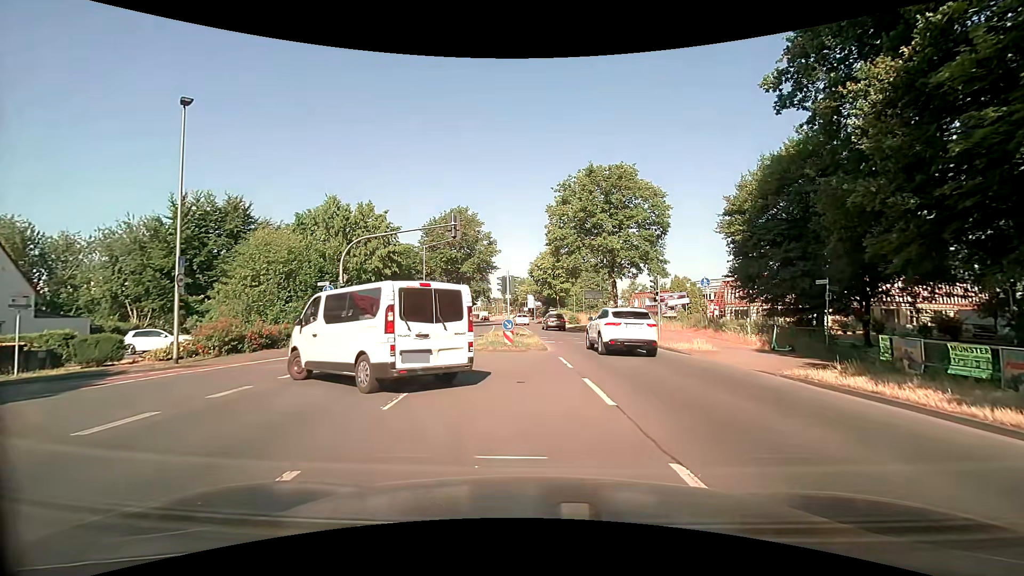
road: secondary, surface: asphalt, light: Day
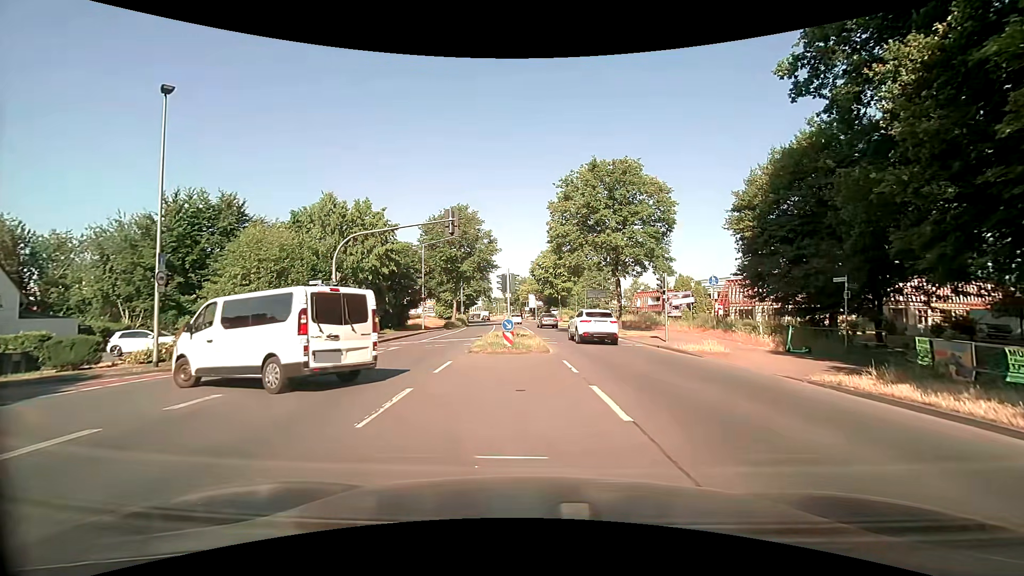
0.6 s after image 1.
(0.0, +1.2) m; -1°
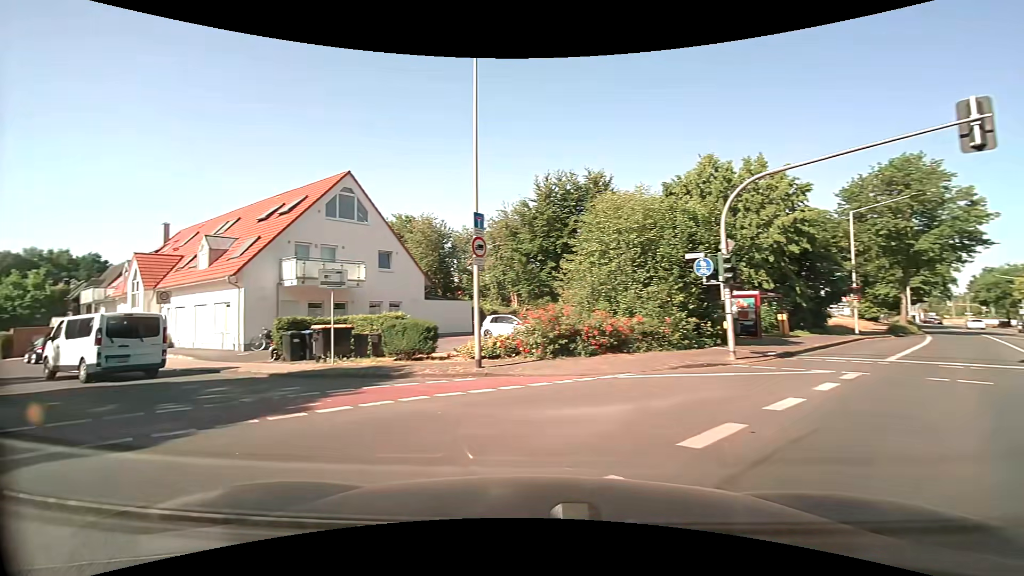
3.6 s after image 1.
(-2.4, +9.6) m; -41°
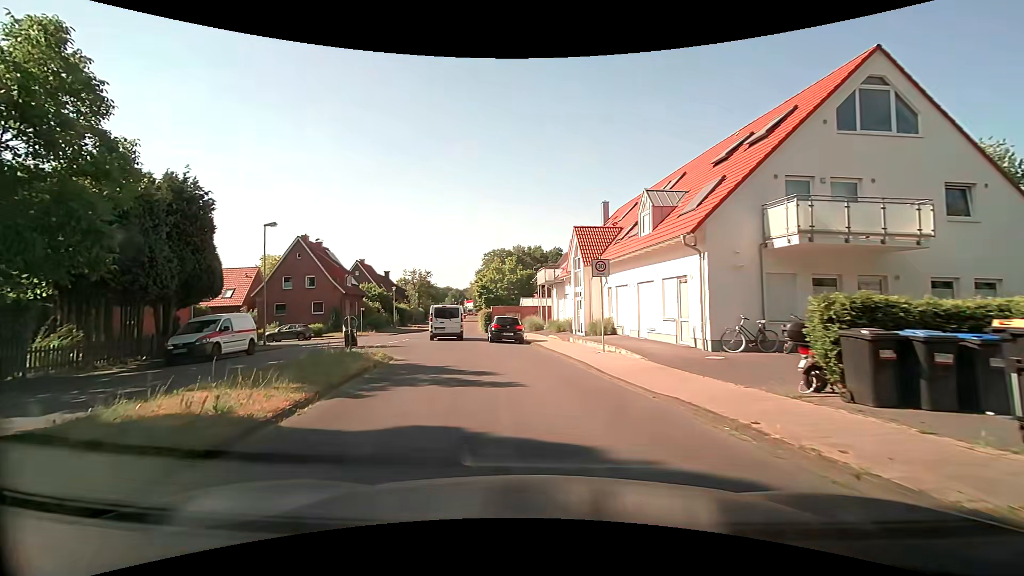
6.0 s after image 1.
(-5.2, +10.1) m; -45°
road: residential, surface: paved
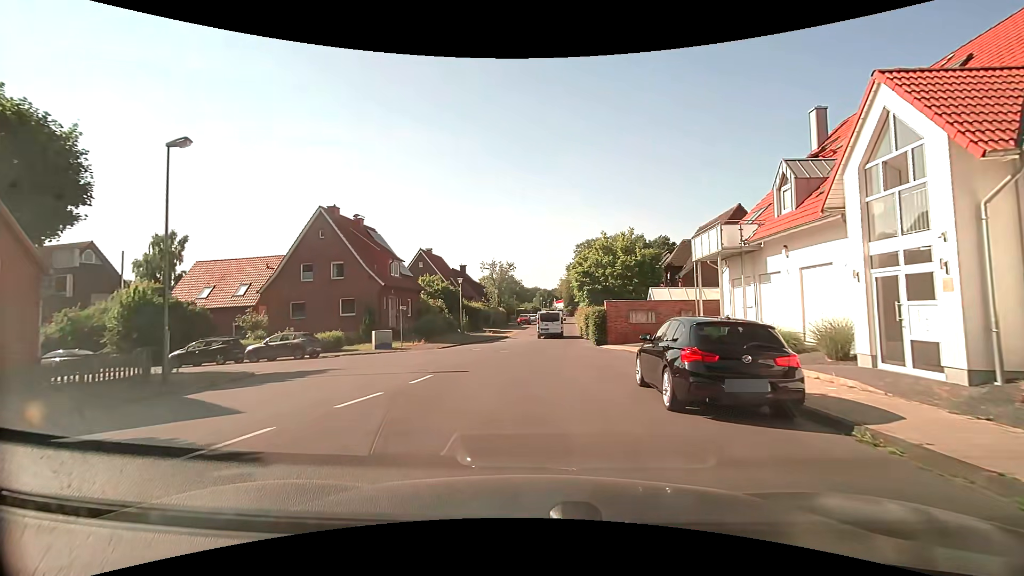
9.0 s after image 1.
(-2.6, +18.0) m; -10°
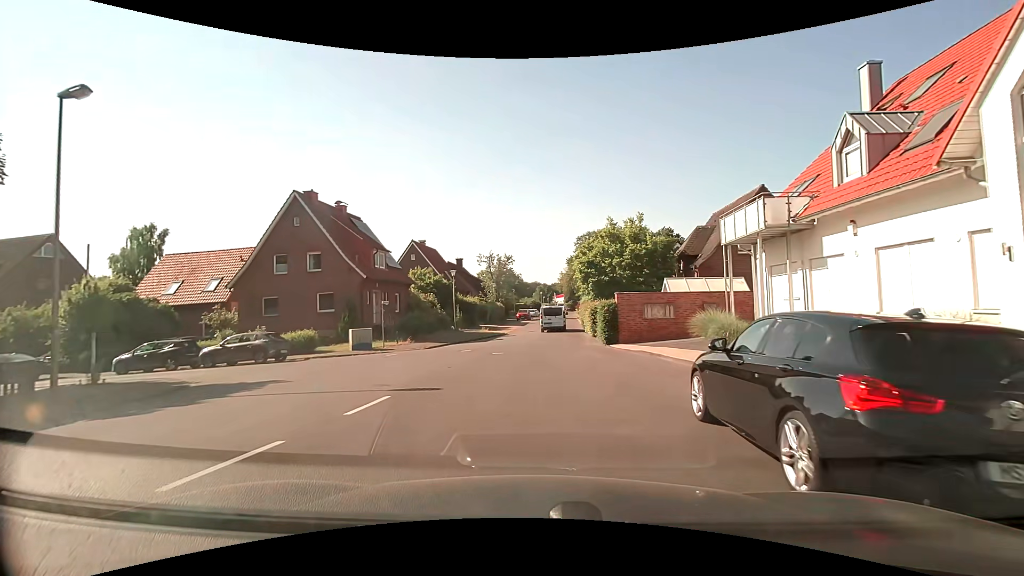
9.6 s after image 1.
(0.0, +3.7) m; 0°
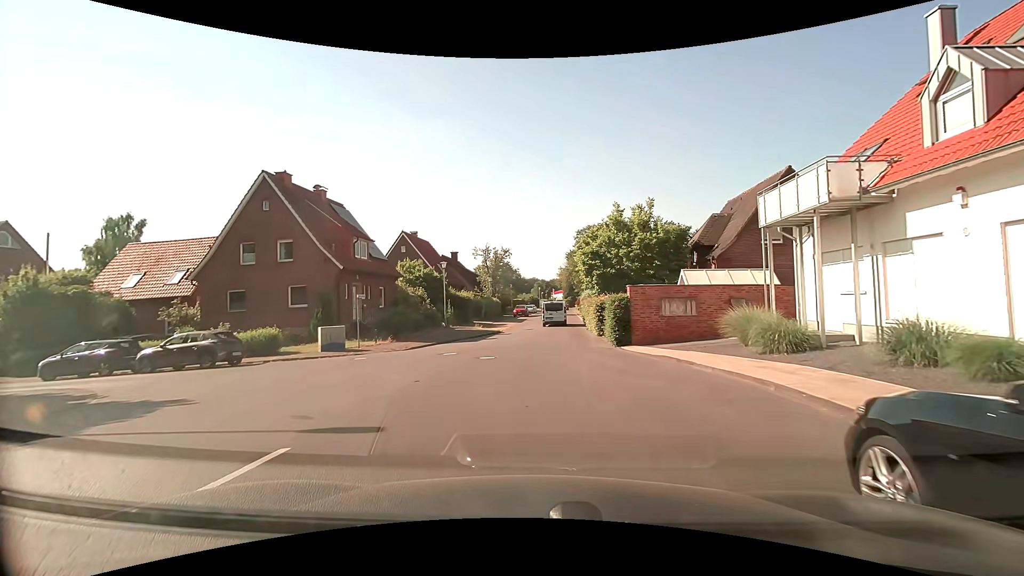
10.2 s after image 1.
(0.0, +3.5) m; 0°
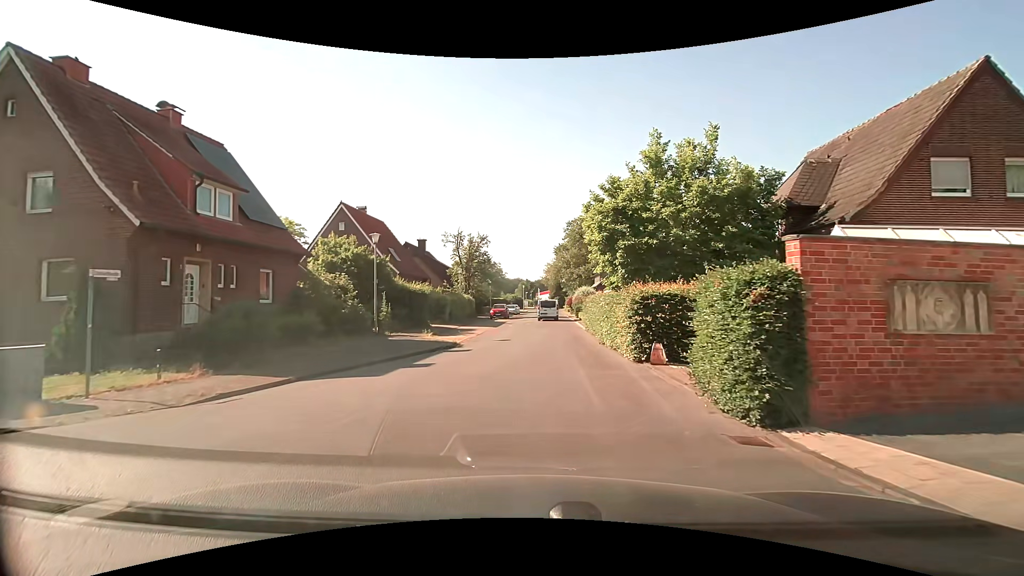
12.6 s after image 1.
(+0.1, +13.6) m; +2°
(0, +10) (0, +20) (+1, +30) (+1, +40) (+2, +50) (+2, +60) (+2, +70) (+2, +80) (+2, +90) (+3, +100) m
